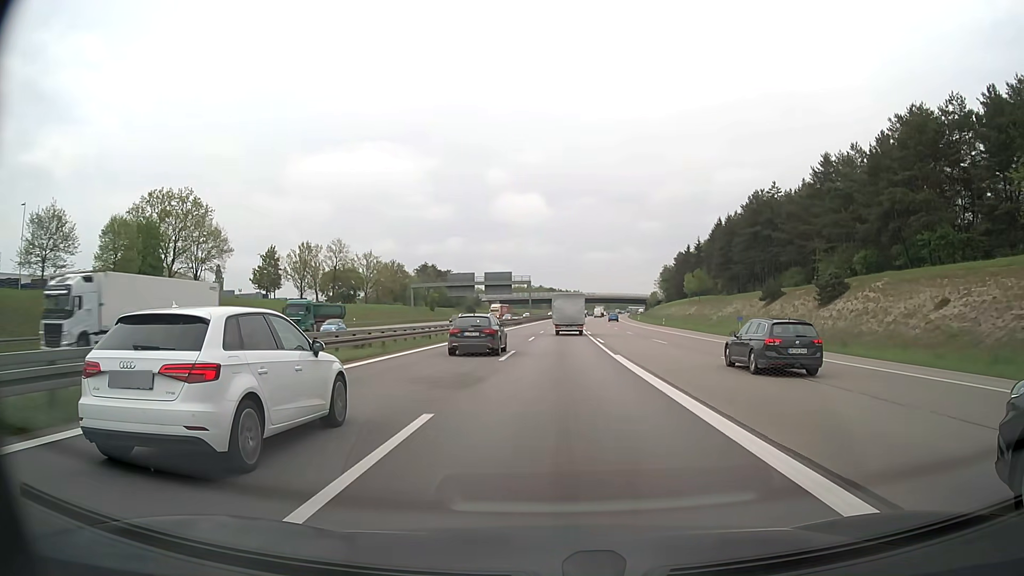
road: motorway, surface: asphalt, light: Day
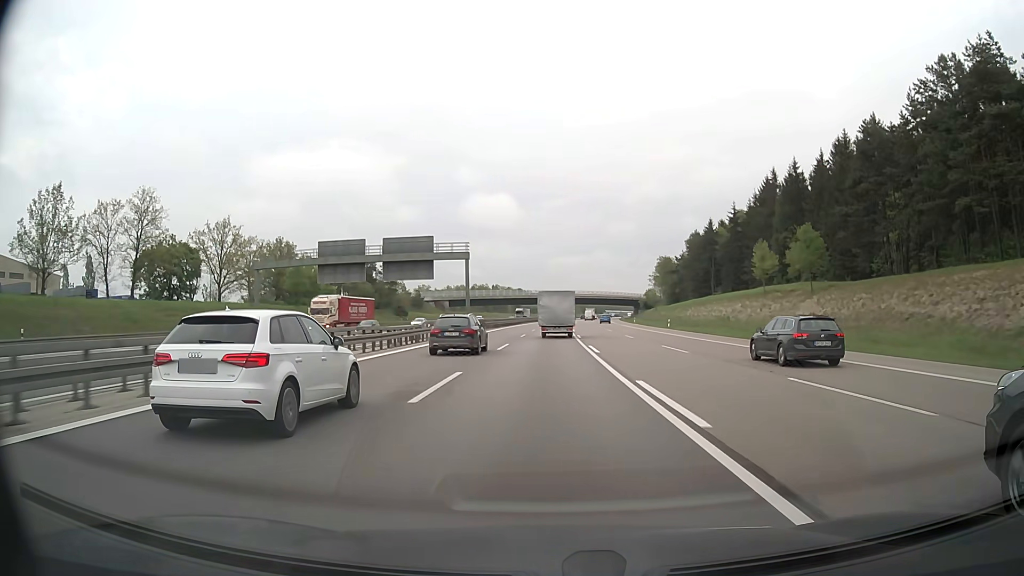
(+1.8, +64.7) m; +3°
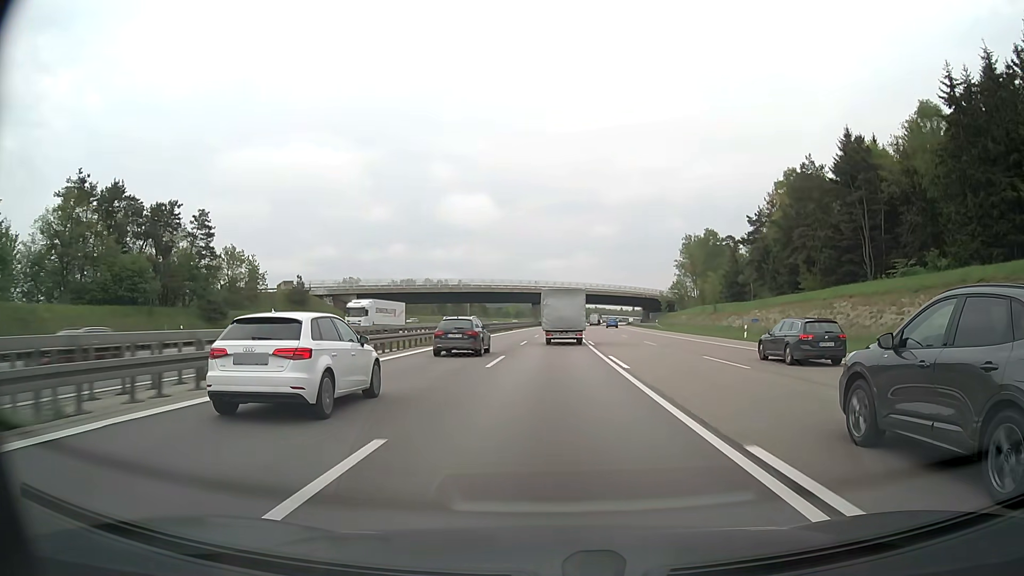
(+0.8, +81.4) m; +2°
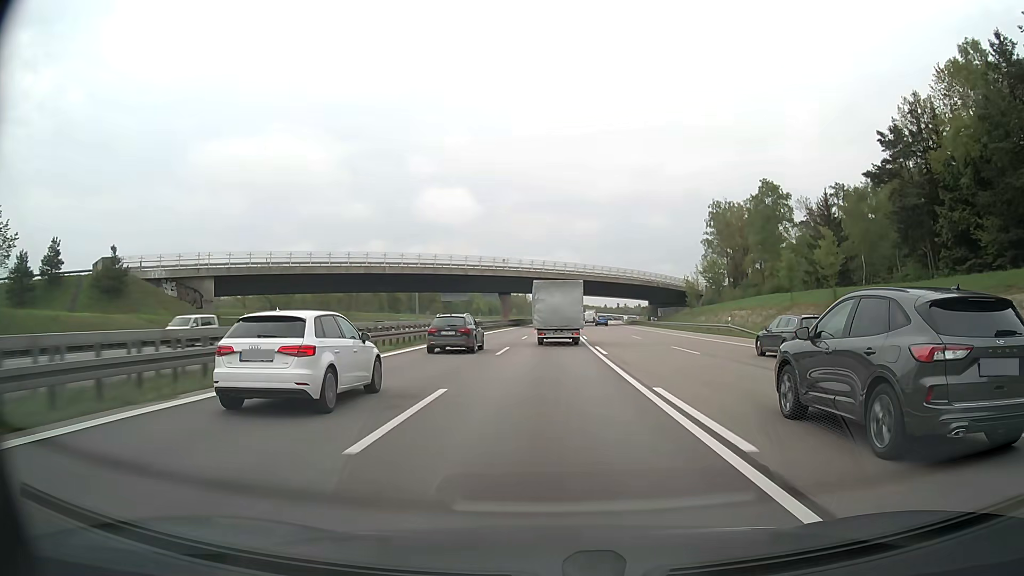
(+0.7, +48.8) m; +2°
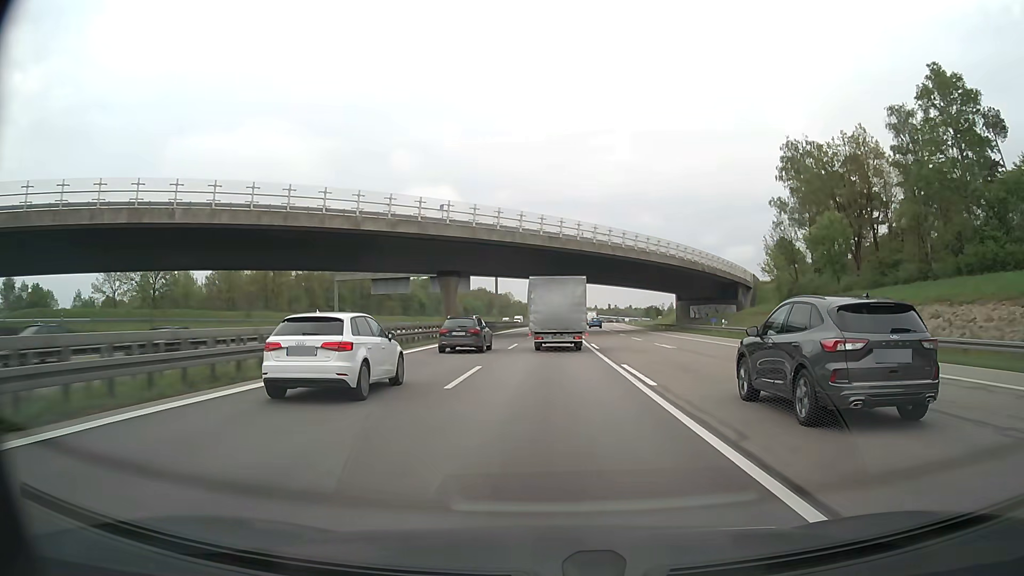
(+0.5, +47.5) m; +1°
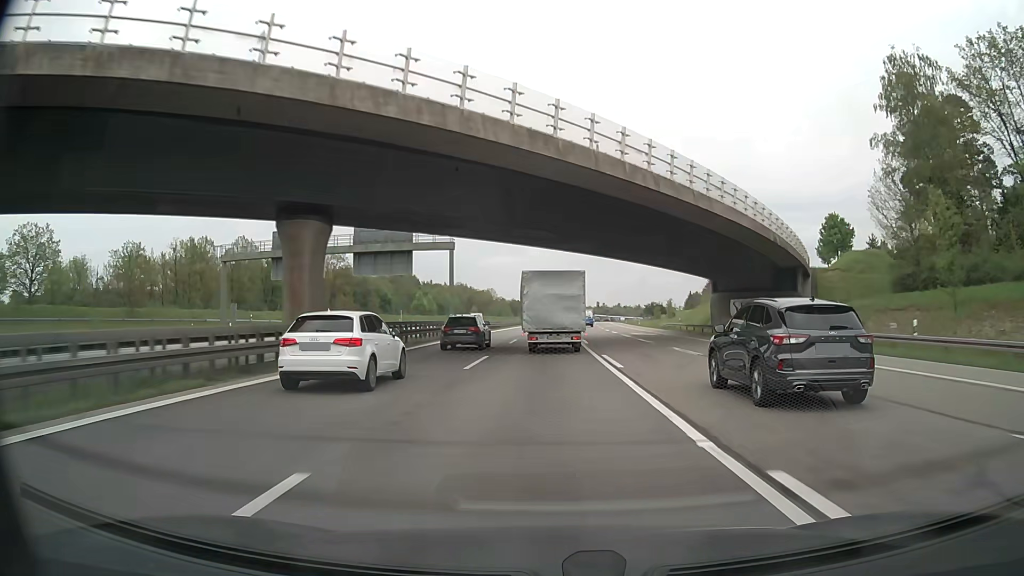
(+0.3, +31.3) m; +1°
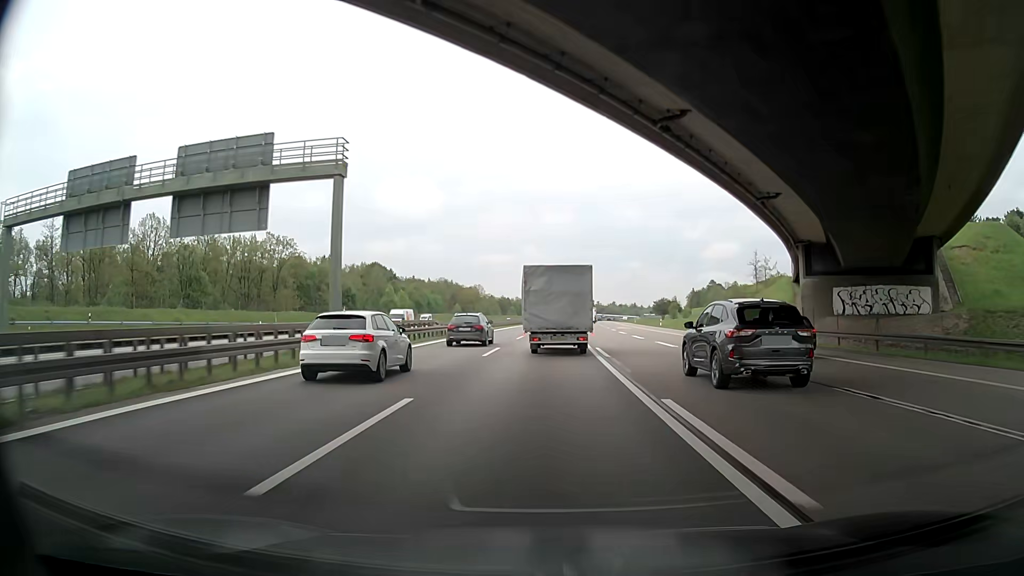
(+0.3, +30.6) m; +1°
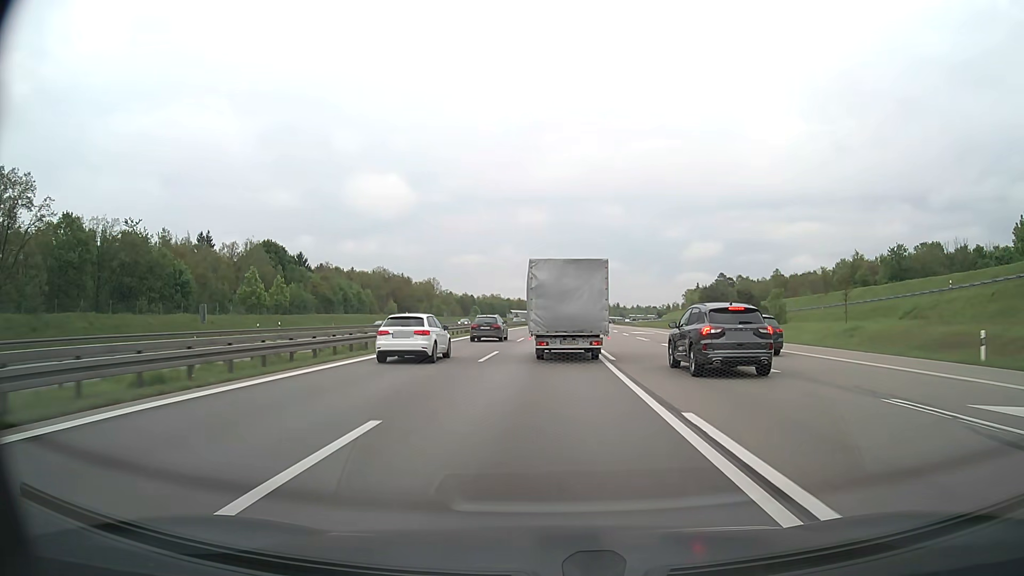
(+0.7, +74.1) m; +2°
(0, +10) (0, +20) (0, +30) (0, +40) (0, +50) (+1, +60) (+1, +70) (+1, +80) (+2, +90) (+2, +100) m
